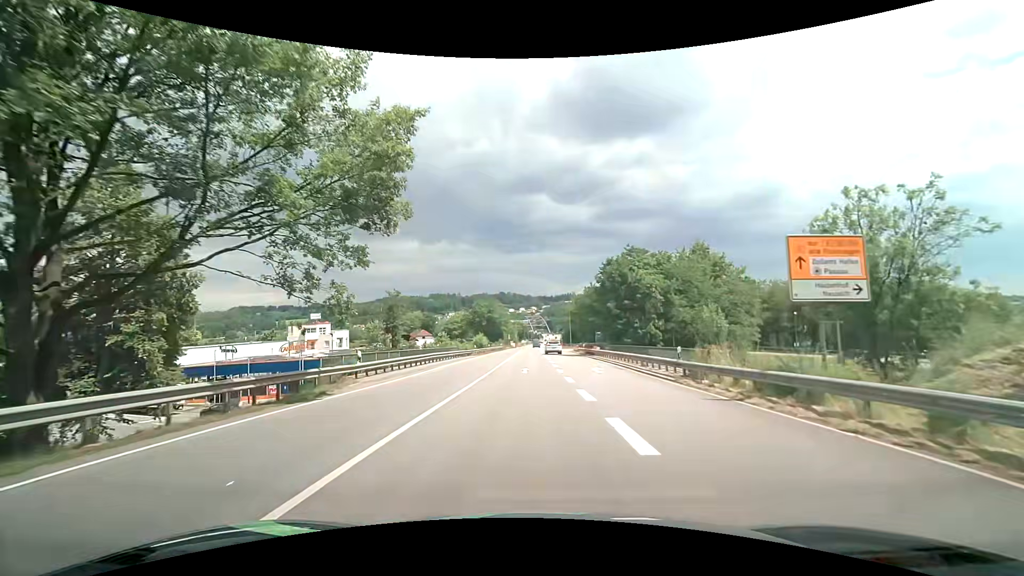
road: primary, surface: asphalt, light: Day
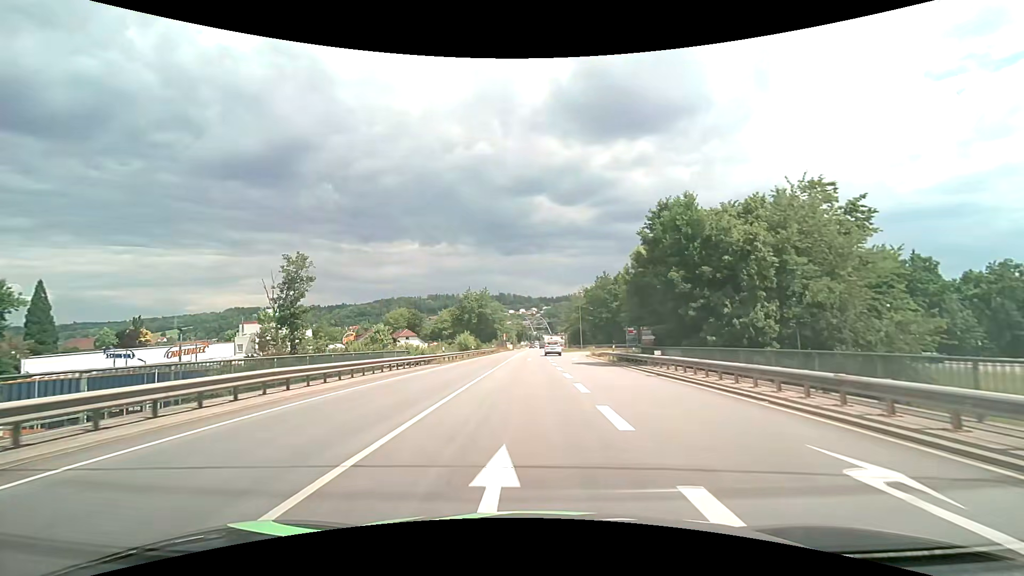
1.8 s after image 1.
(-0.1, +22.5) m; 0°
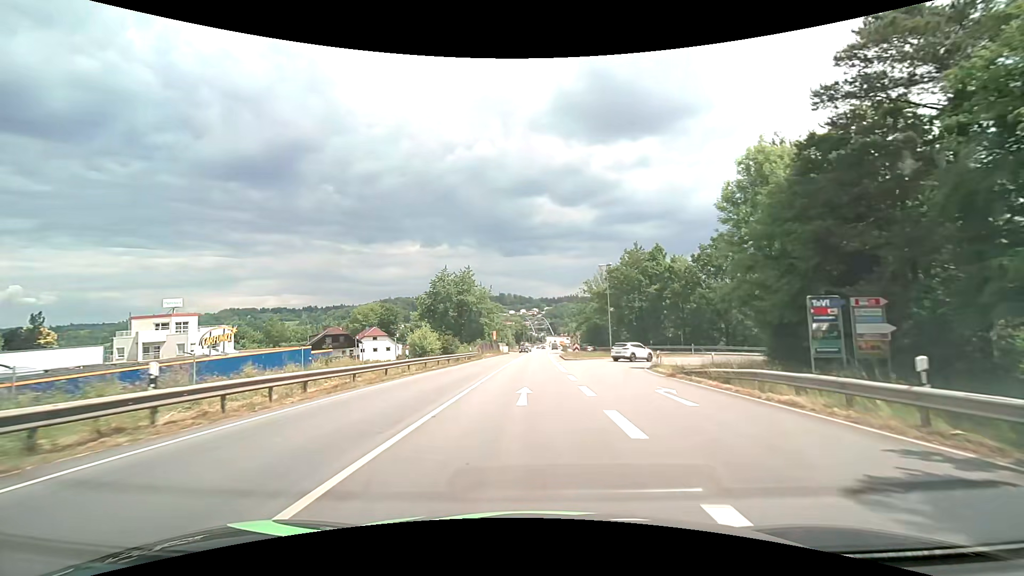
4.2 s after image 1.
(-0.1, +30.8) m; -1°
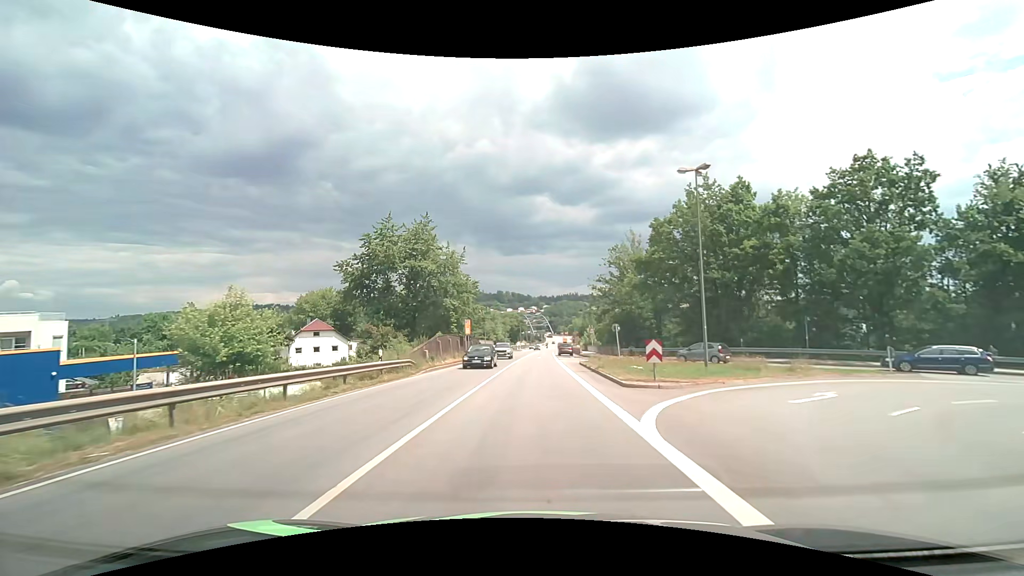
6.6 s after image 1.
(+0.2, +30.1) m; 0°
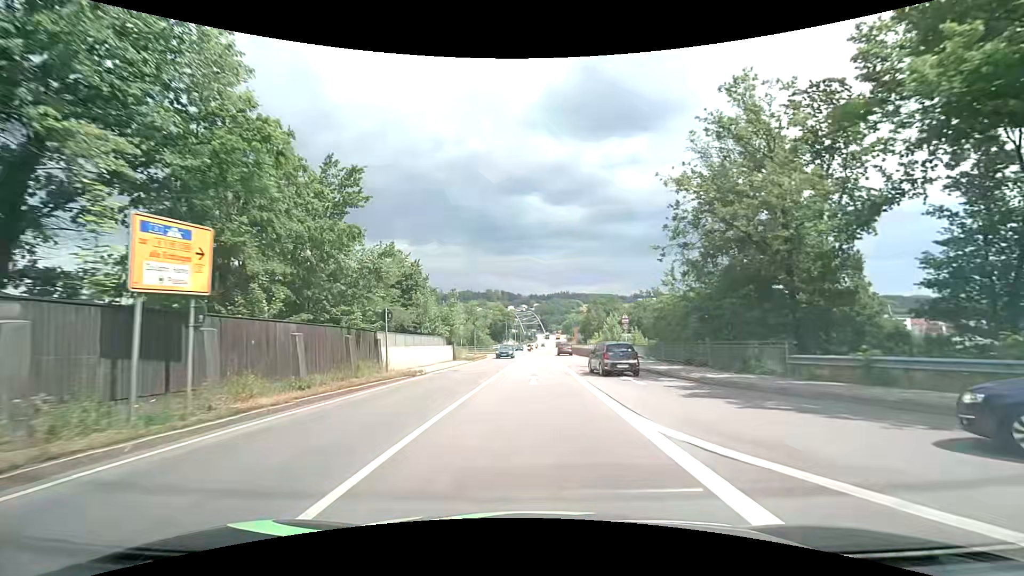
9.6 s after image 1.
(+0.4, +36.6) m; +1°
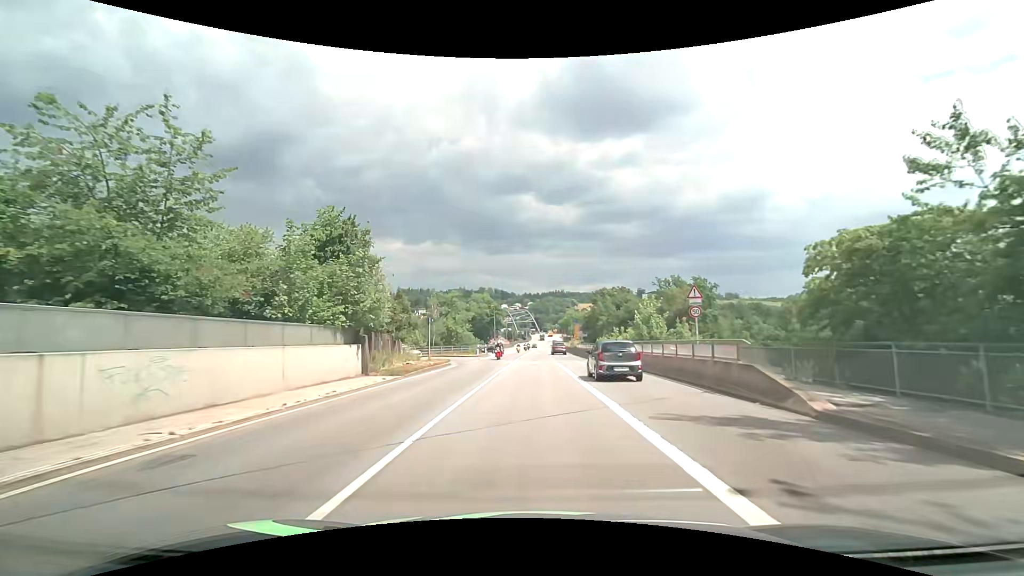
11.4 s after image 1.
(+0.1, +21.4) m; 0°
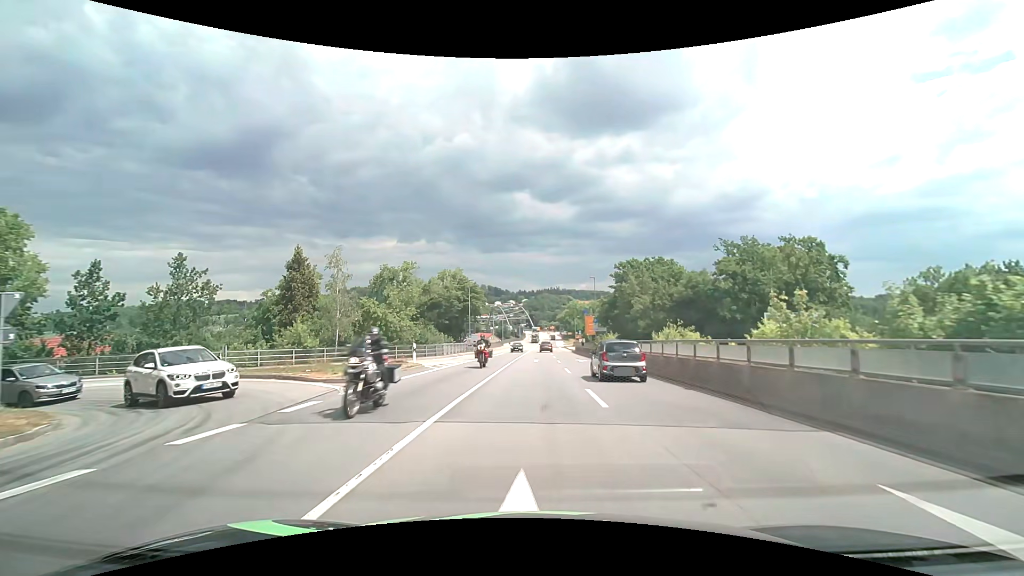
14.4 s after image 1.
(+0.5, +34.5) m; +1°
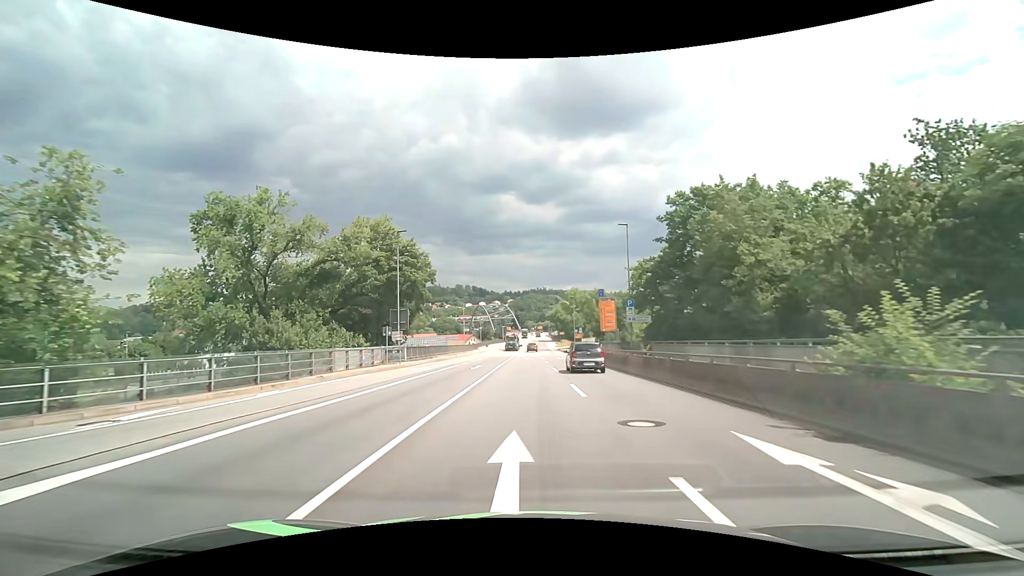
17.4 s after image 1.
(+0.5, +33.3) m; +2°
(0, +10) (0, +20) (+1, +30) (+1, +40) (+2, +50) (+2, +60) (+2, +70) (+2, +80) (+2, +90) (+2, +100) m
